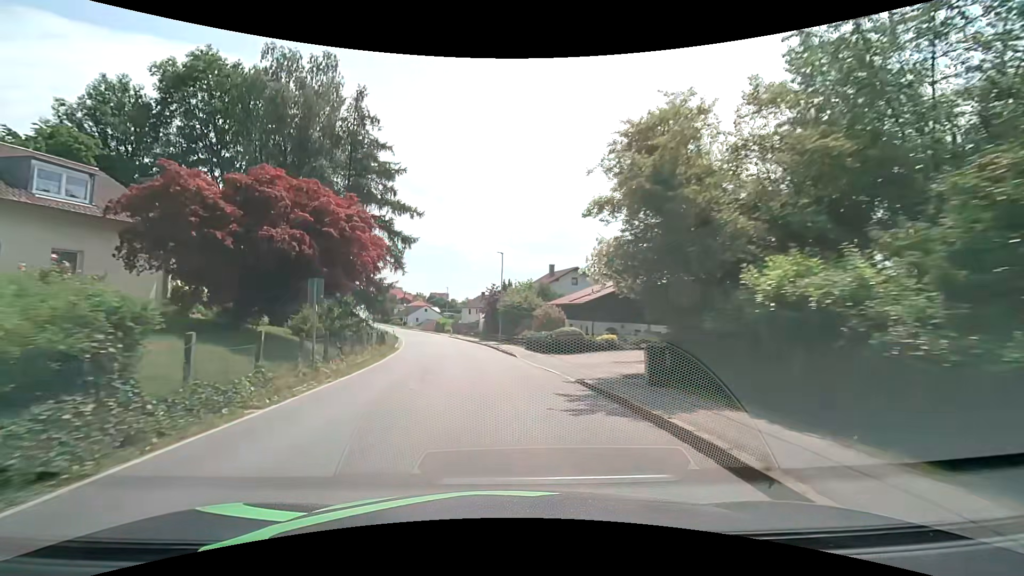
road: secondary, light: Day
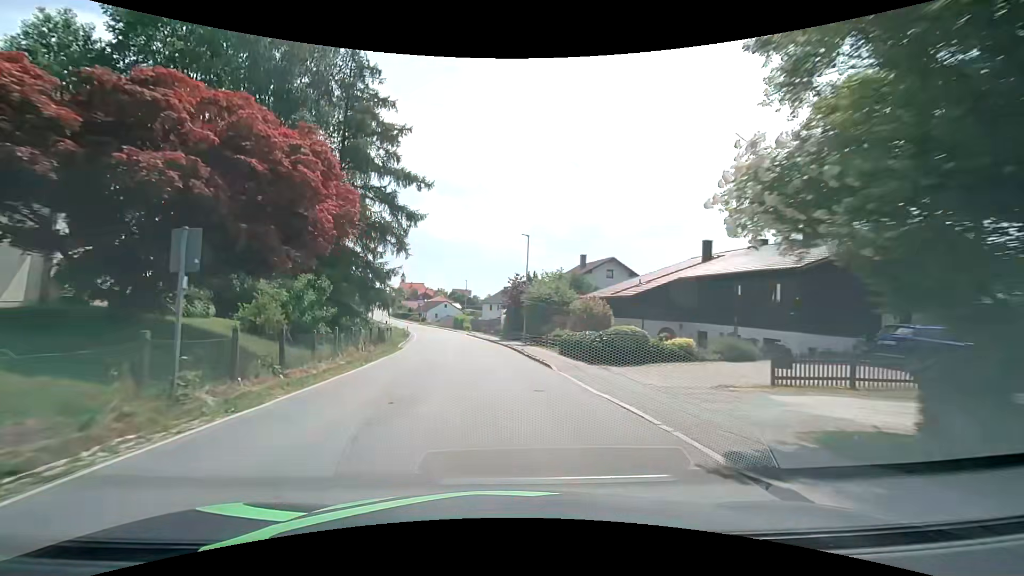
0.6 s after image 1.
(-0.2, +7.8) m; -3°
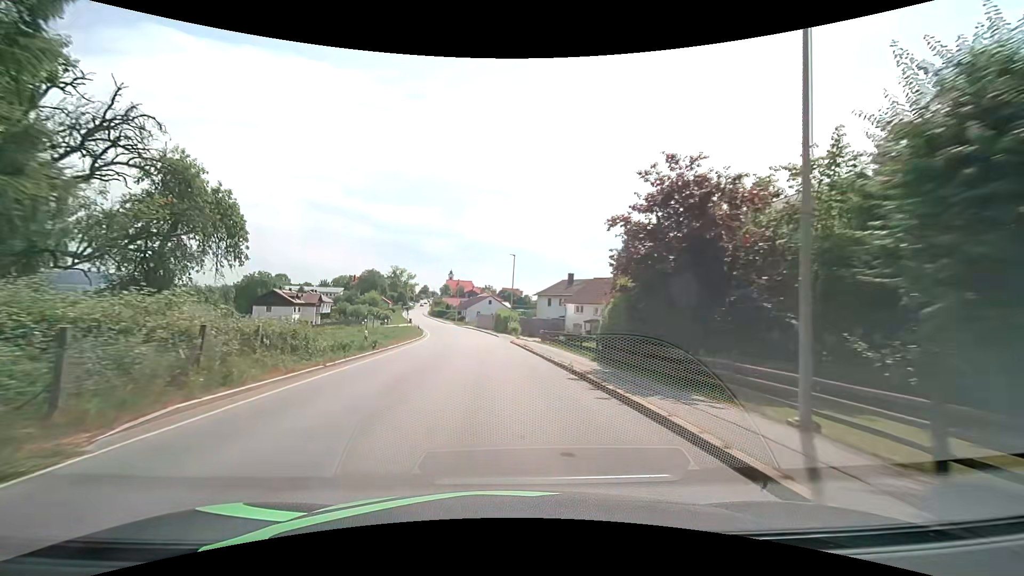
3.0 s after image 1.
(-1.8, +31.0) m; -6°
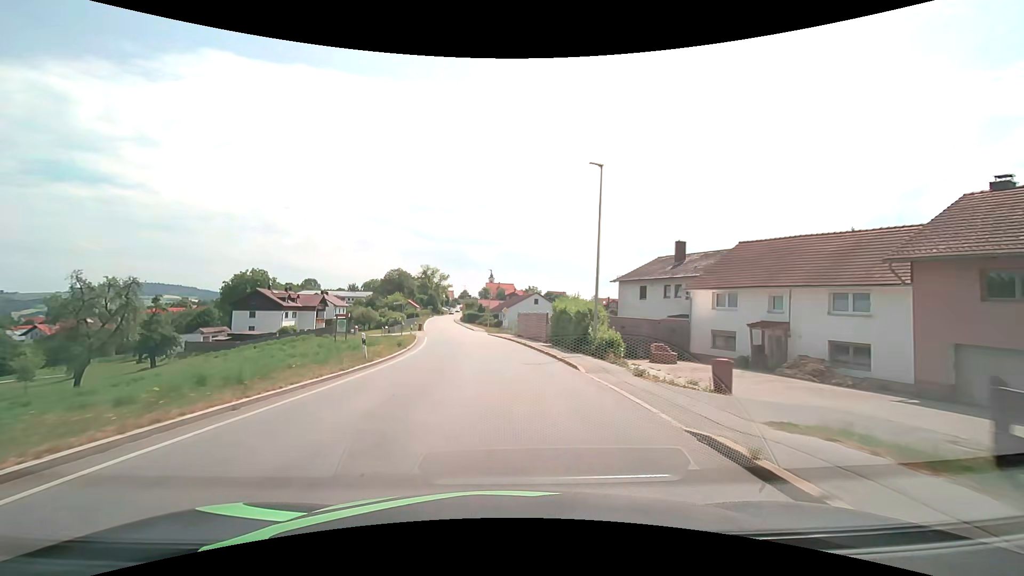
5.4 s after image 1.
(-1.3, +30.6) m; -5°
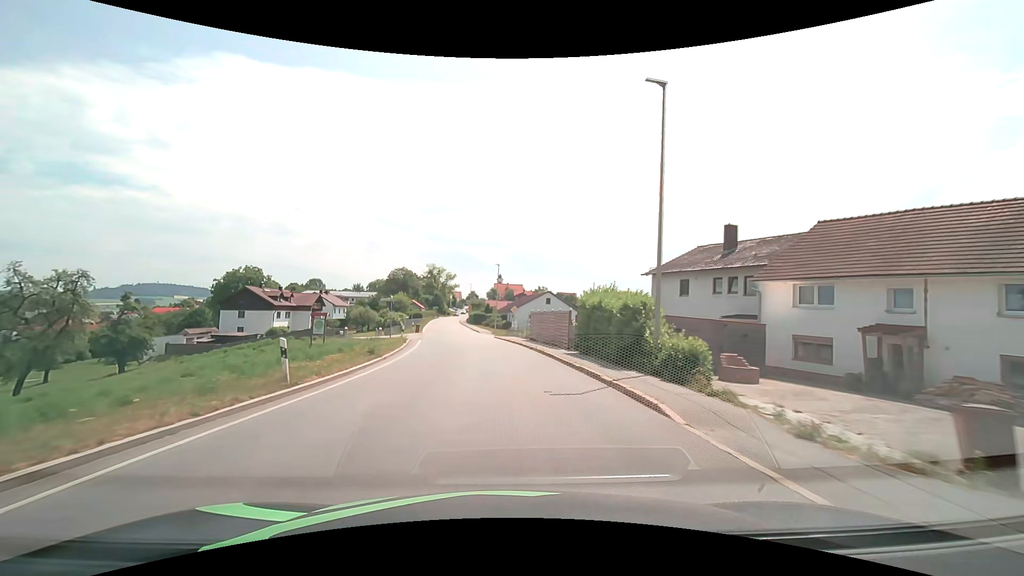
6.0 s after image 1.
(-0.1, +7.6) m; -1°
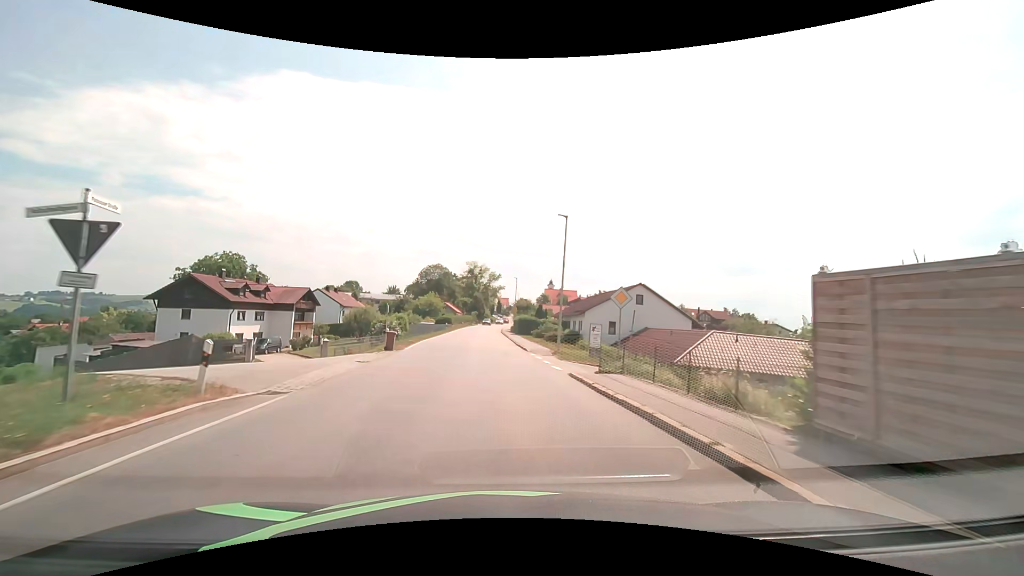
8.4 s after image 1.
(-1.4, +30.2) m; -6°
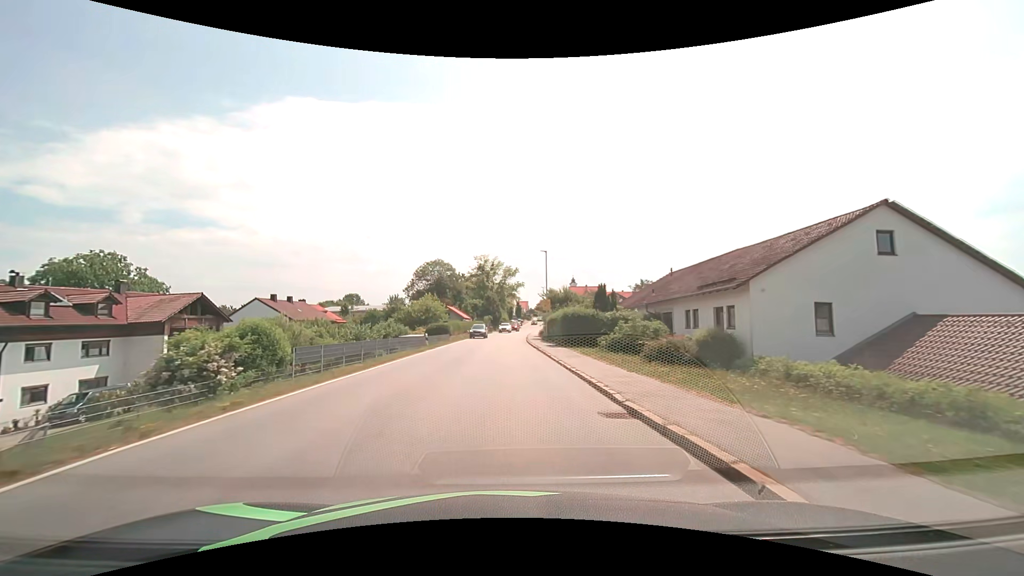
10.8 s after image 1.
(-0.8, +30.2) m; -2°
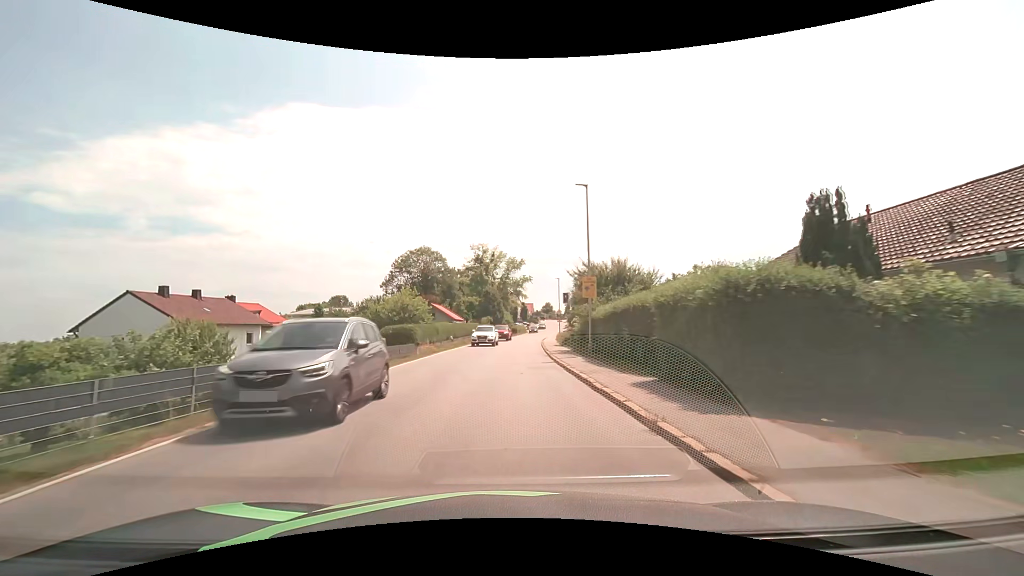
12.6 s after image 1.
(-0.2, +22.6) m; -1°
